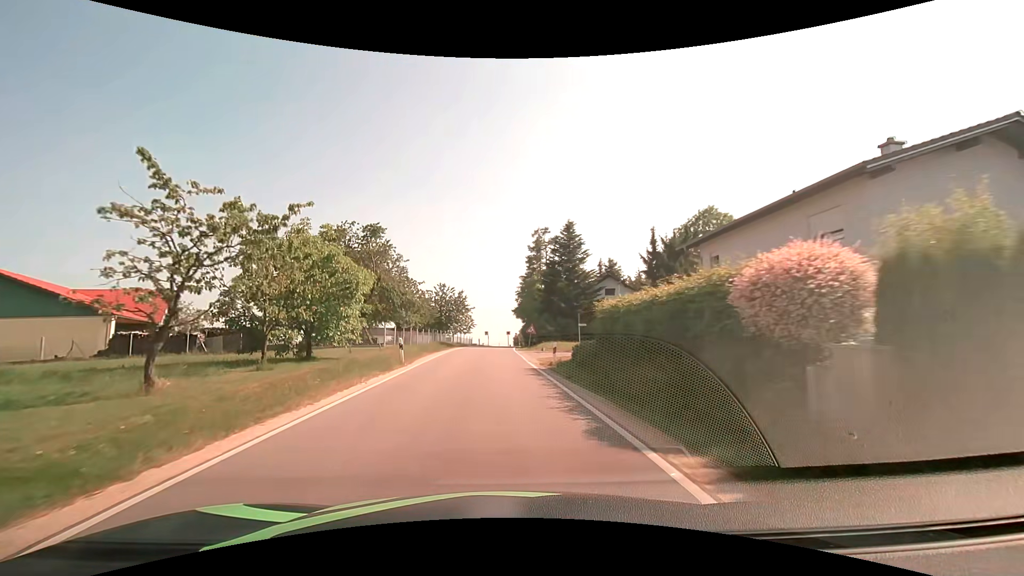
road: tertiary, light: Day
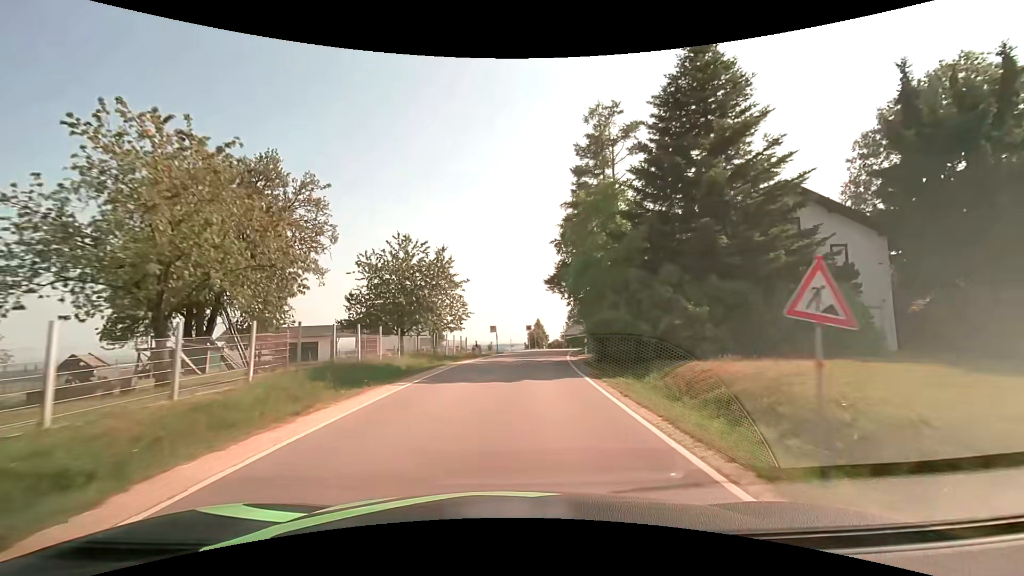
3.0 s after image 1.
(-1.2, +37.5) m; -1°
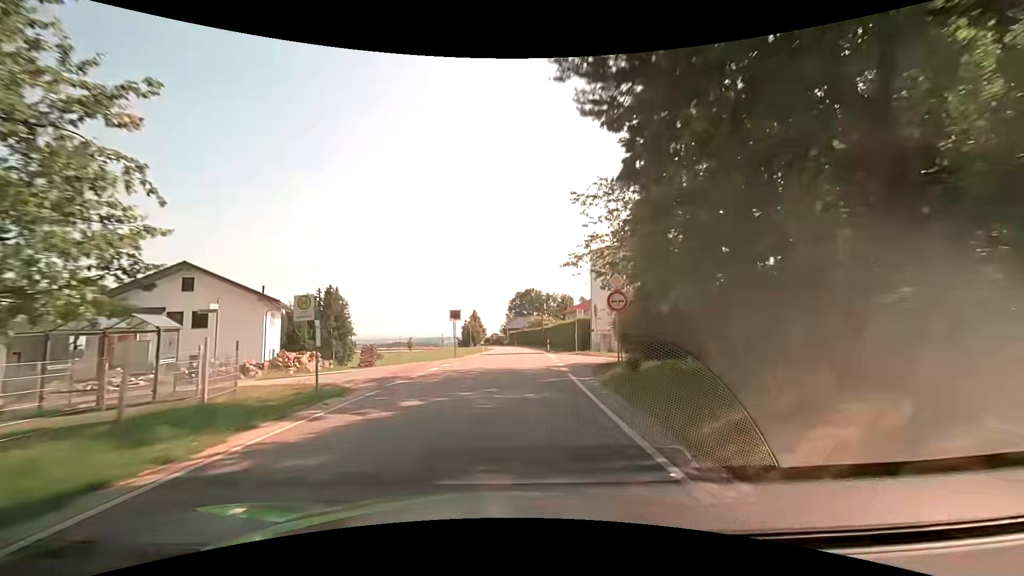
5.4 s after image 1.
(+1.8, +30.2) m; +7°
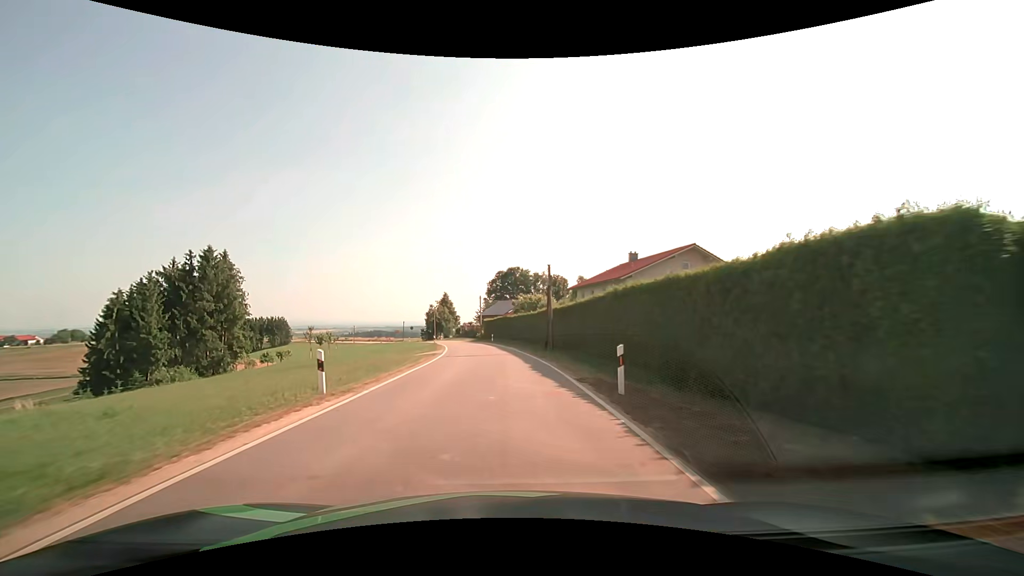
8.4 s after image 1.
(+1.3, +38.1) m; +2°
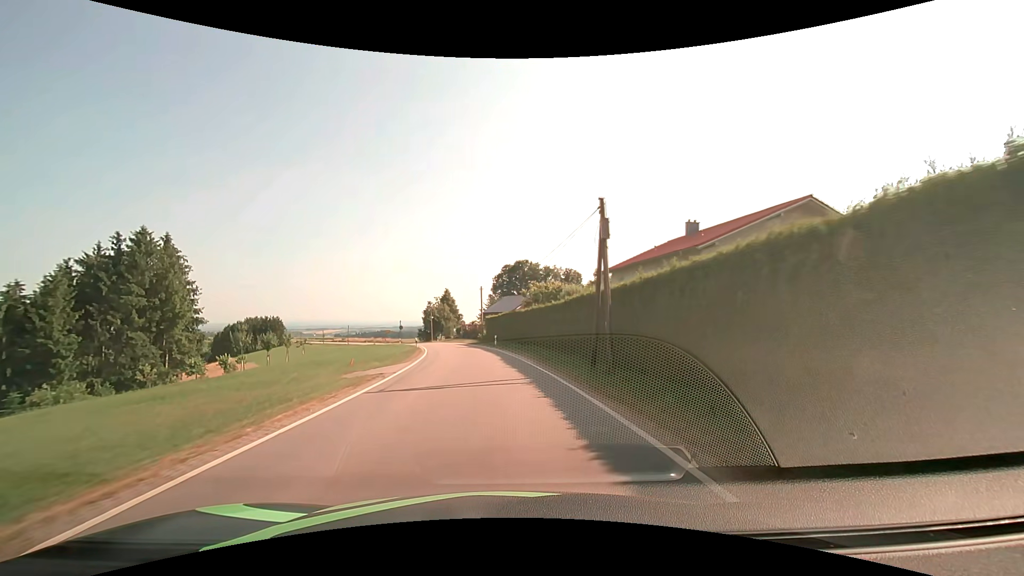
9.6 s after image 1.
(-0.1, +15.3) m; -1°
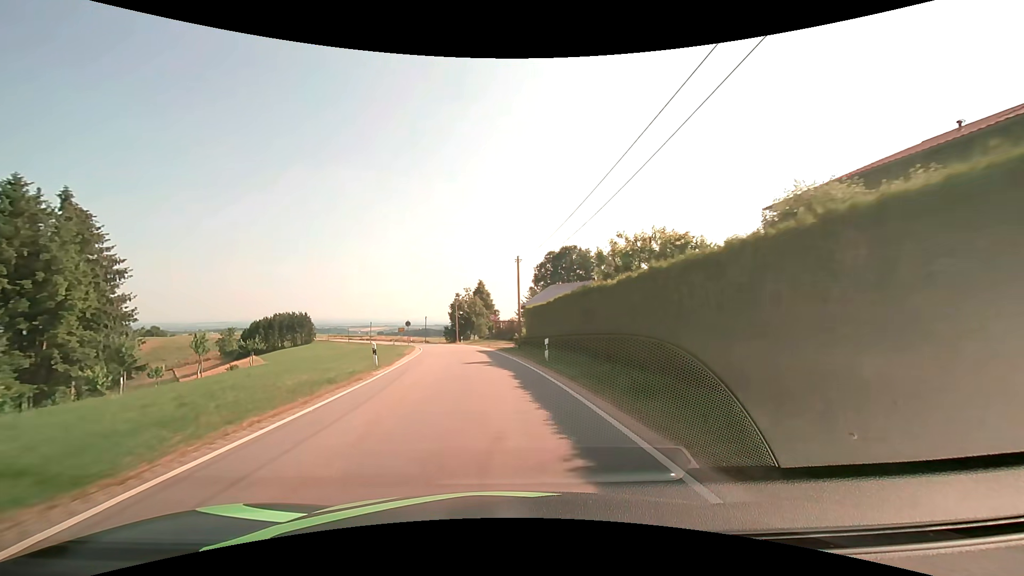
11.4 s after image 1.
(-0.8, +22.8) m; -5°
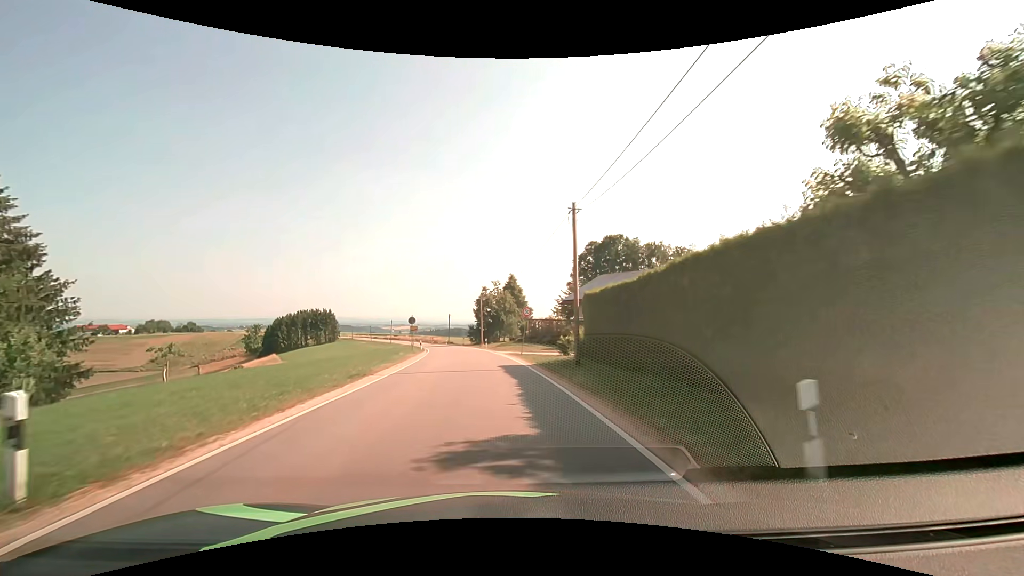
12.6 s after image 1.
(-0.5, +15.1) m; -4°
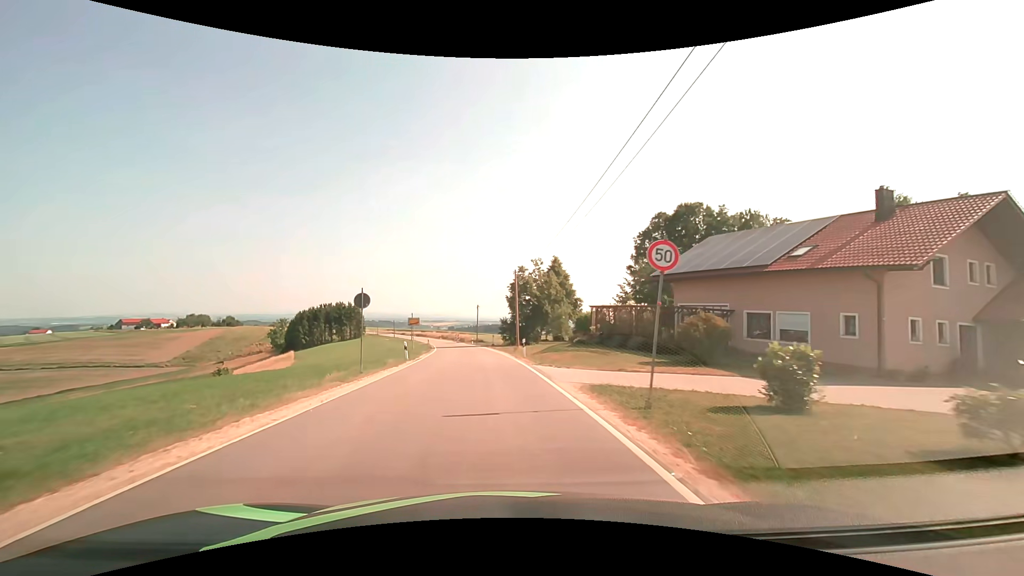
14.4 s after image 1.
(-0.8, +22.6) m; -4°
(0, +10) (-1, +20) (-1, +30) (-2, +40) (-3, +50) (-5, +60) (-6, +70) (-8, +79) (-10, +89) (-12, +99) m
